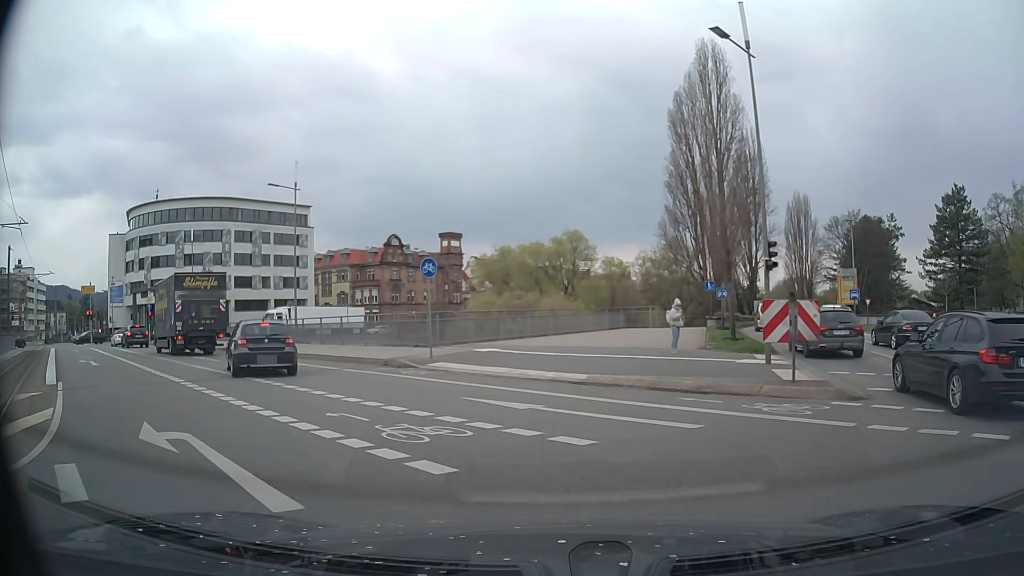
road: primary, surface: asphalt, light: Day
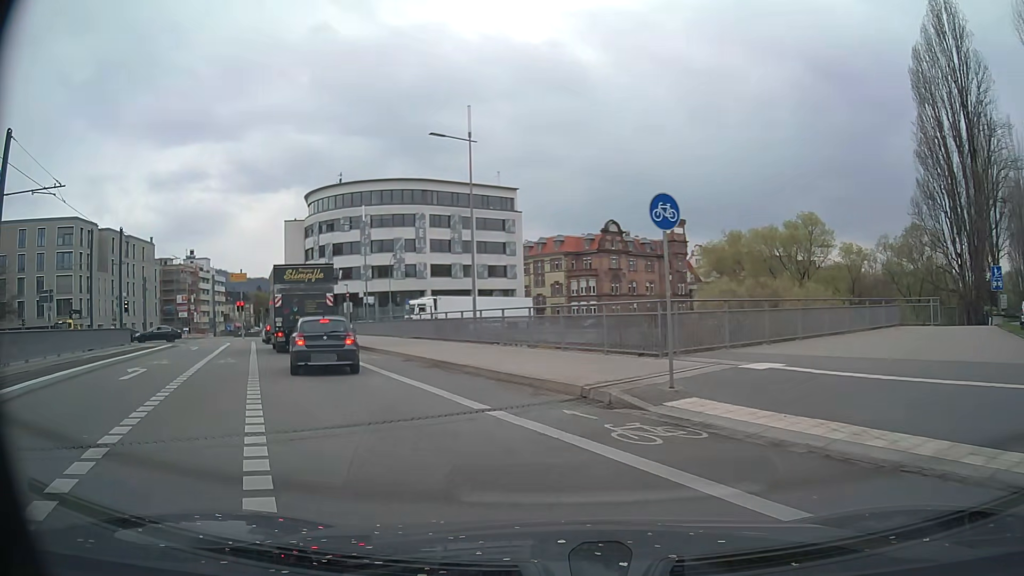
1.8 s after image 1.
(-1.3, +9.6) m; -18°
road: secondary
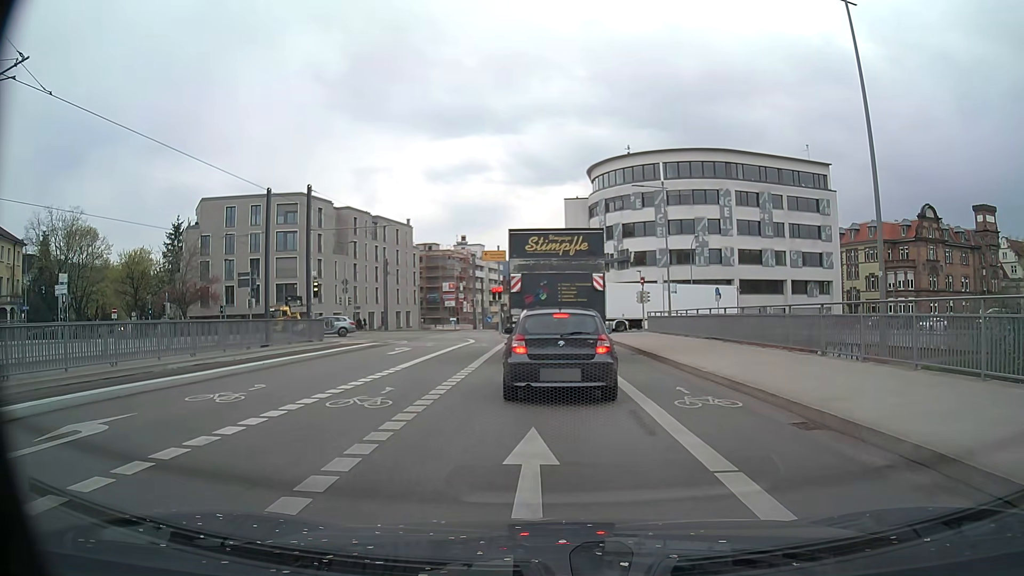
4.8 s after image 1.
(-3.4, +12.8) m; -26°
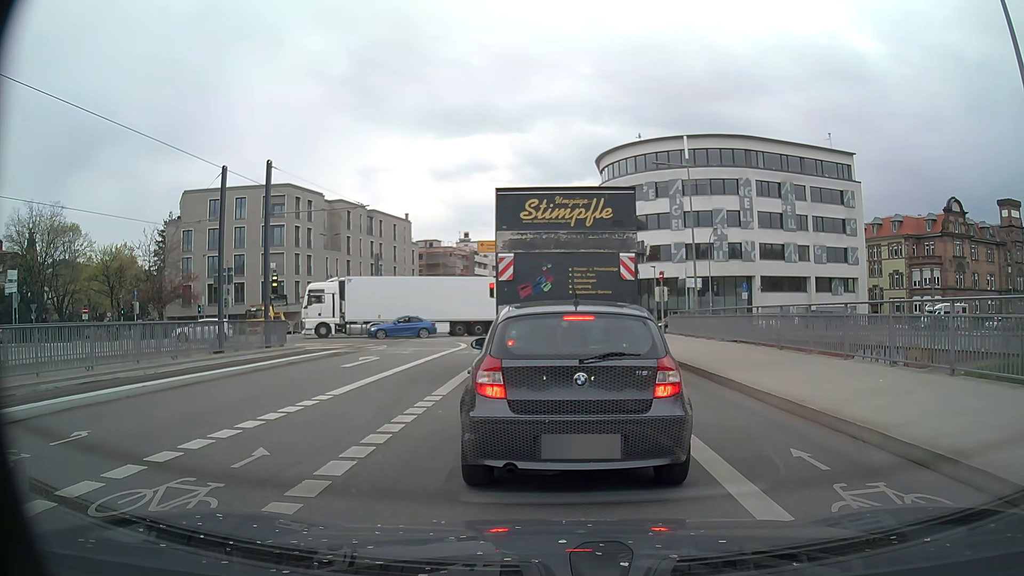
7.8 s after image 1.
(0.0, +5.6) m; 0°
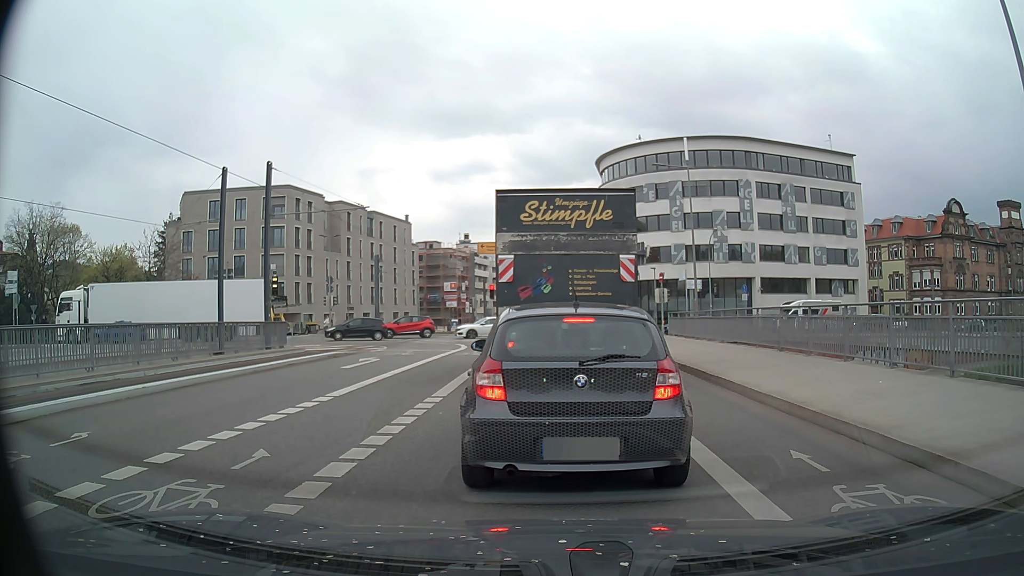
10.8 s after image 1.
(0.0, +0.1) m; 0°
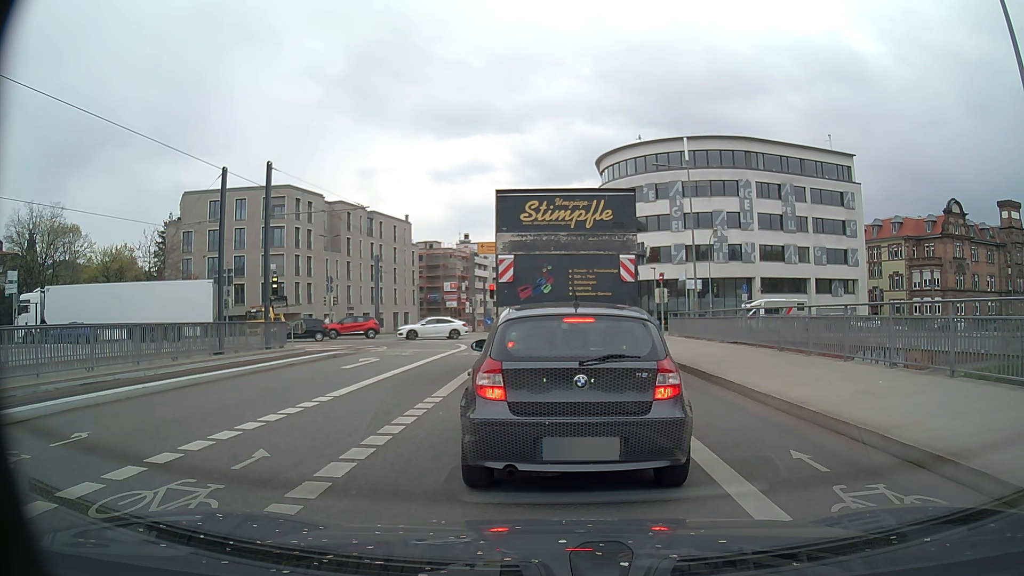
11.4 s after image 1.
(0.0, 0.0) m; 0°
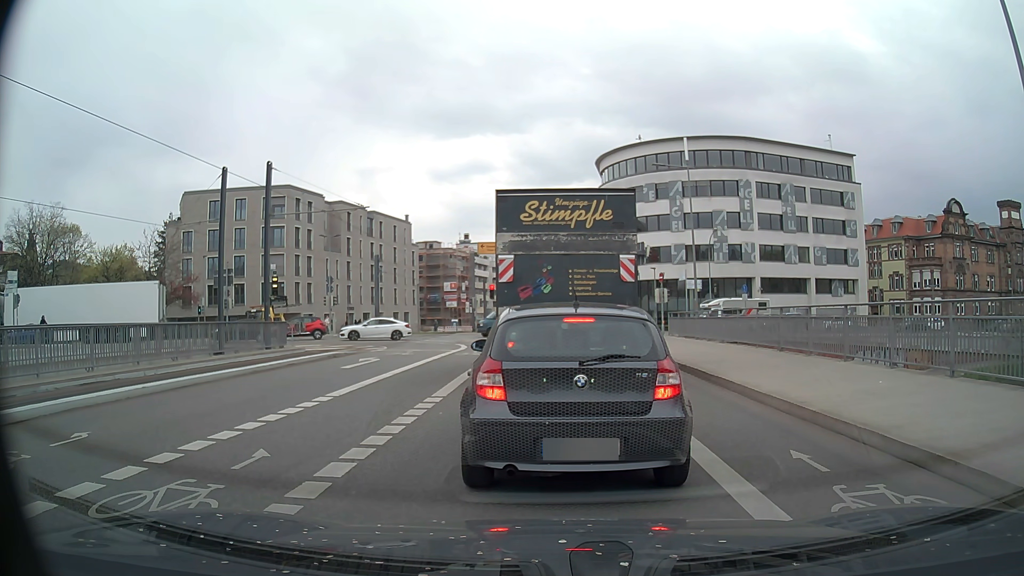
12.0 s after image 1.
(0.0, 0.0) m; 0°
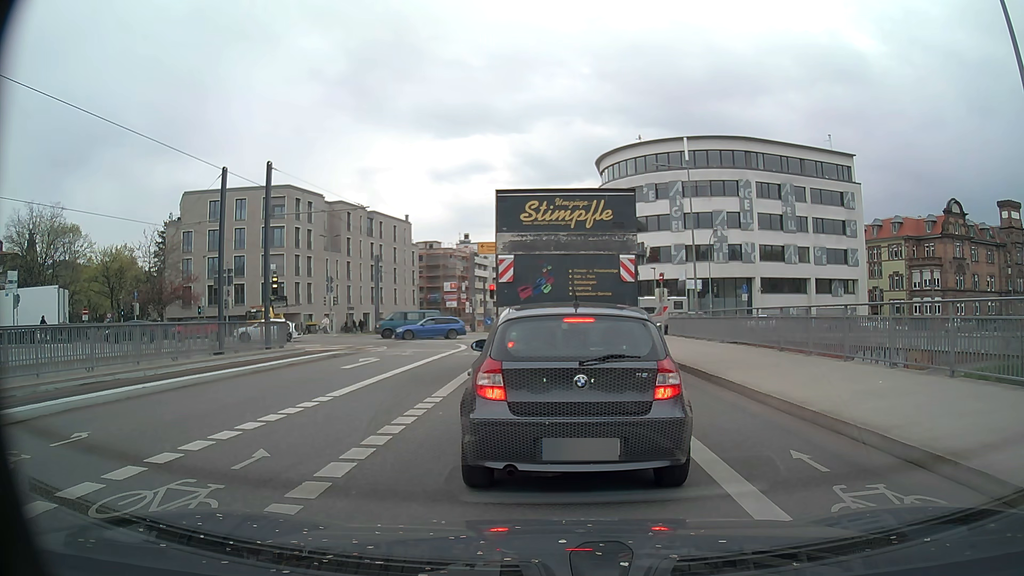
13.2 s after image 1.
(0.0, 0.0) m; 0°
(0, +10) (0, +20) (0, +30) (0, +40) (-1, +50) (-3, +60) (-4, +70) (-4, +80) (-2, +90) (0, +100) m
